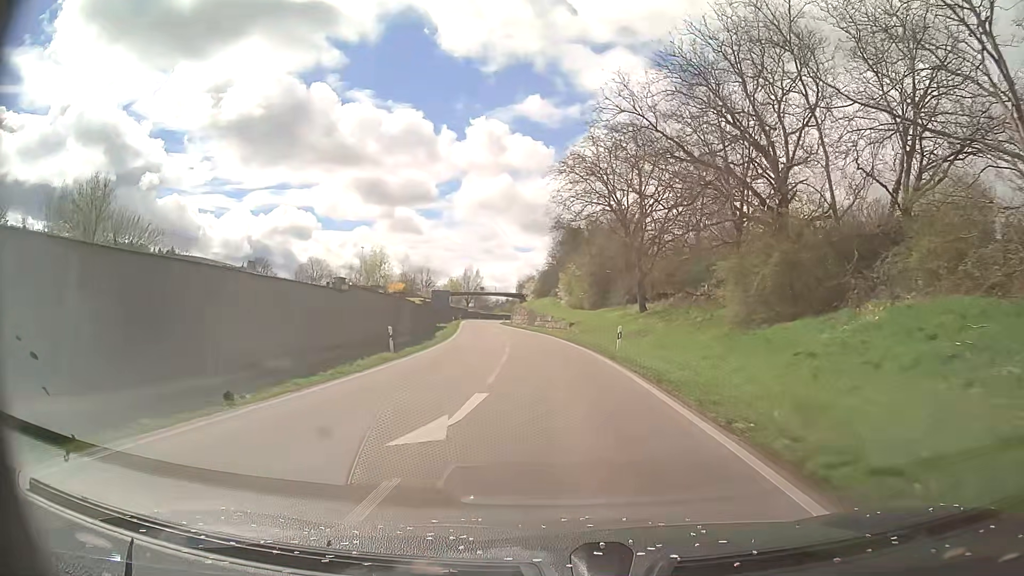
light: Day
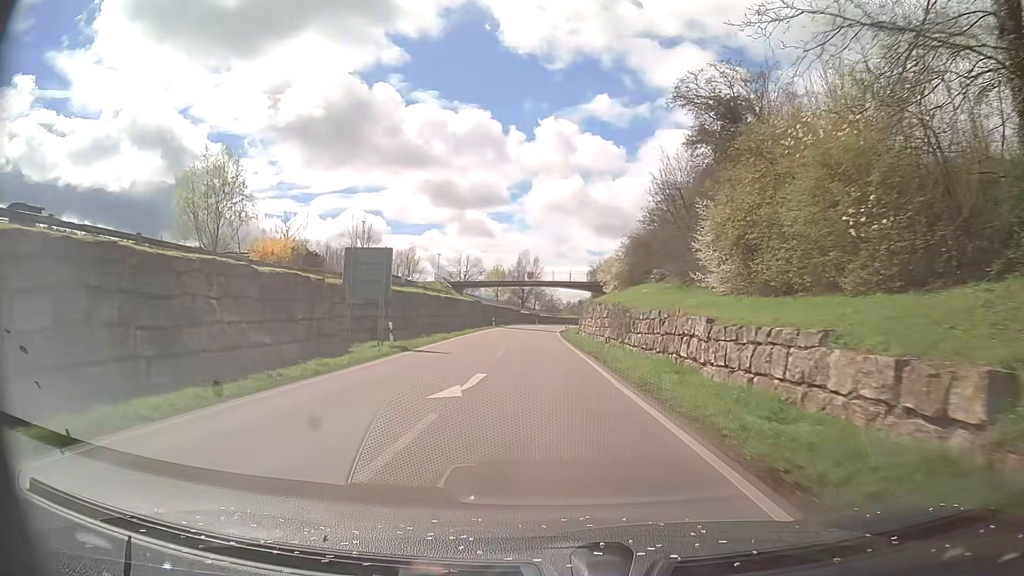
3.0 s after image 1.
(-2.1, +50.1) m; -6°
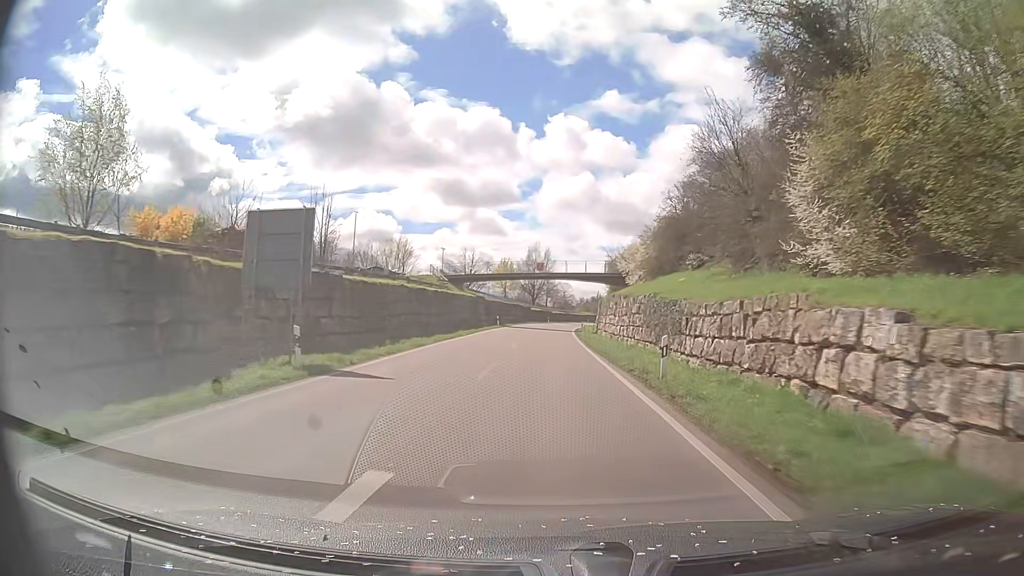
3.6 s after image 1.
(-0.1, +10.4) m; -1°
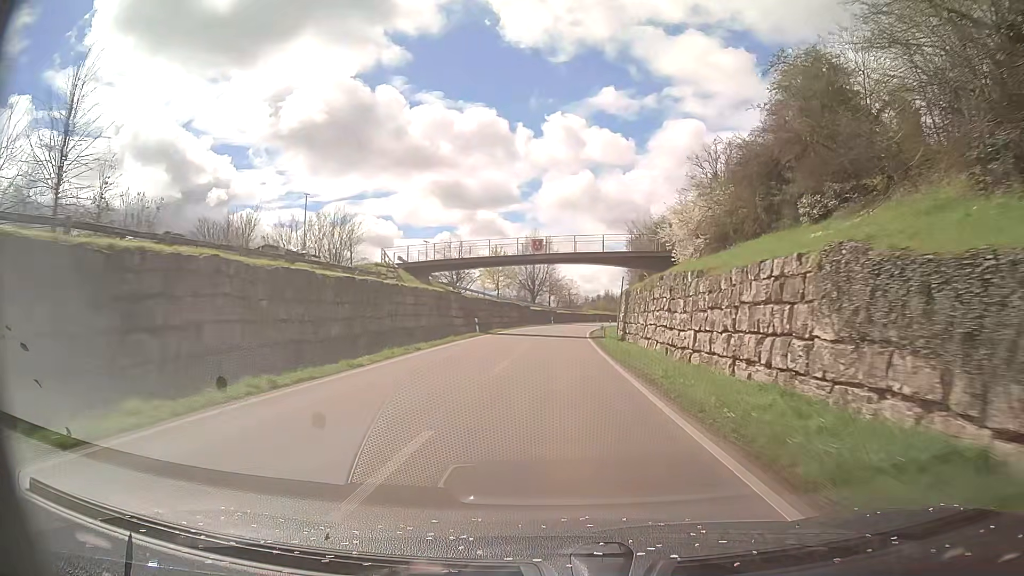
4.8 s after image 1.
(-0.2, +21.2) m; -1°
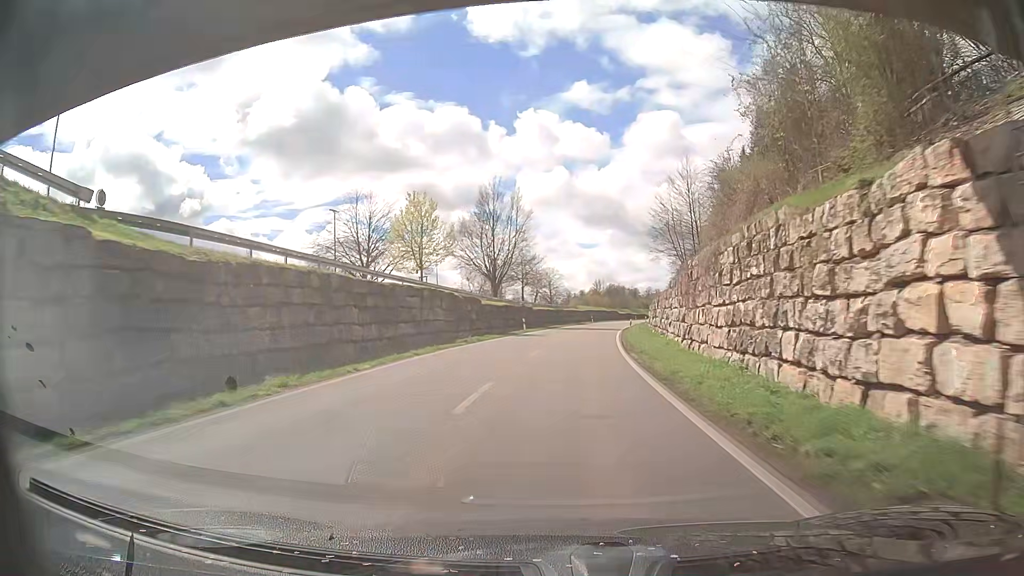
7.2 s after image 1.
(+0.7, +42.7) m; +2°
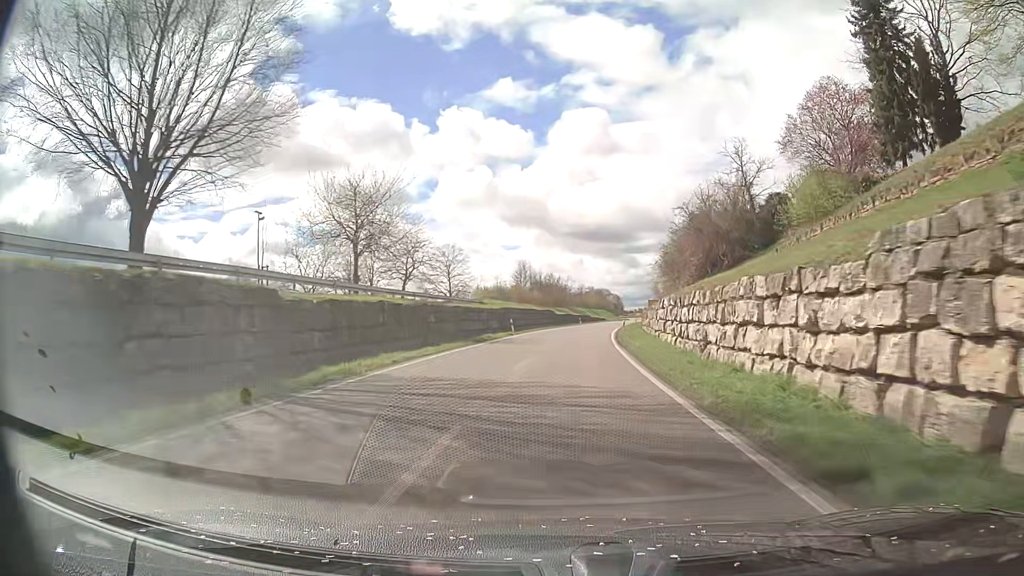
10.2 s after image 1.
(+2.7, +52.6) m; +6°
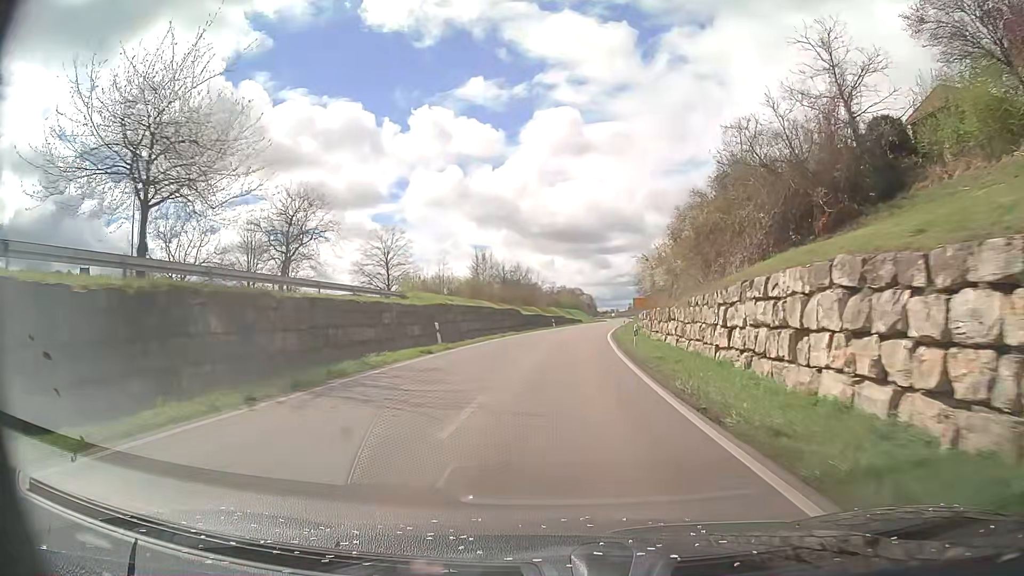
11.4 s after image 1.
(+0.4, +21.2) m; +3°
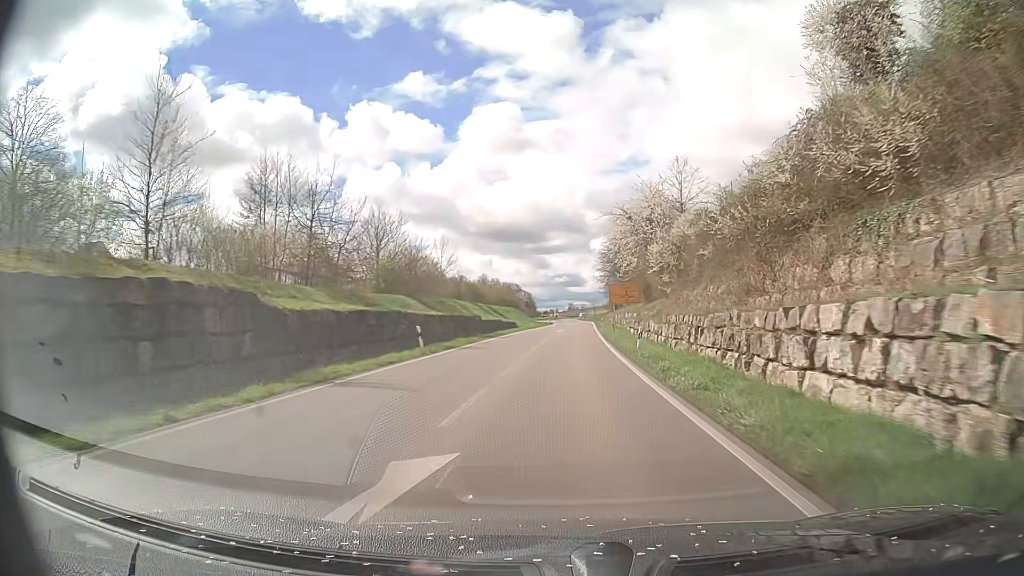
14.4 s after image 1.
(+2.3, +52.9) m; +5°
(0, +10) (0, +20) (+1, +30) (+1, +40) (+2, +50) (+2, +60) (+3, +70) (+3, +80) (+4, +90) (+4, +100) m
